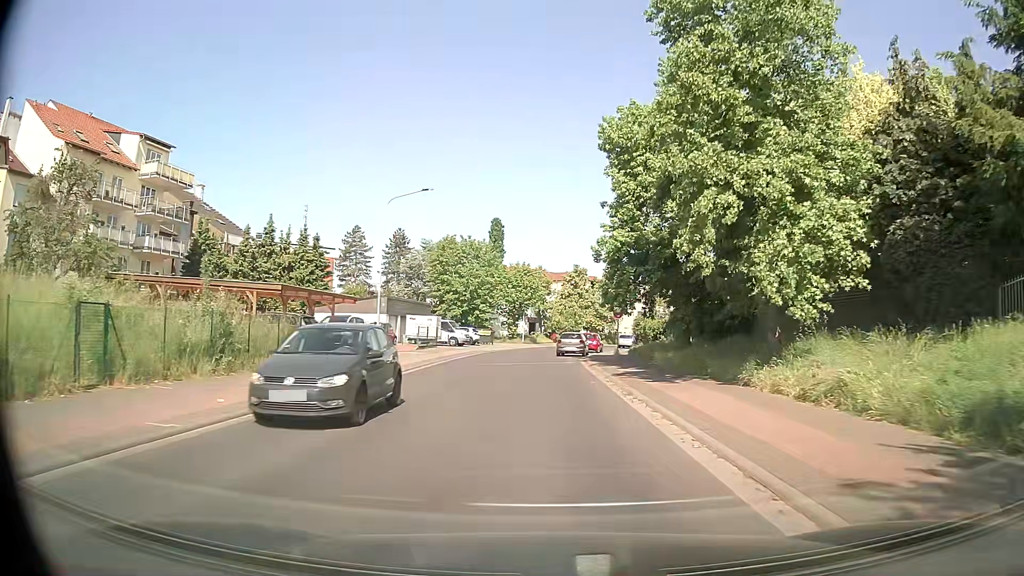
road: tertiary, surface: asphalt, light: Day
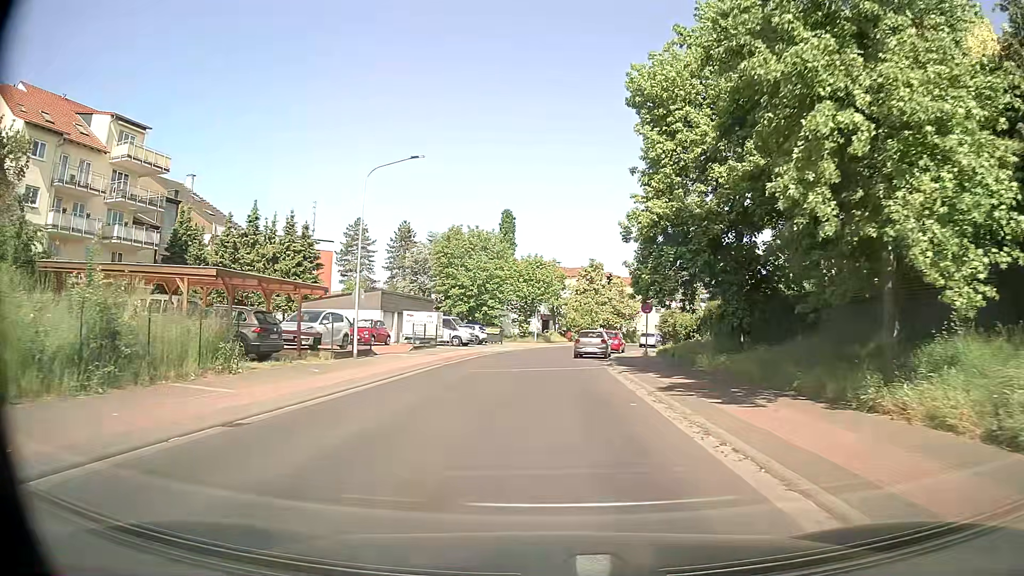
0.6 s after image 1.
(0.0, +6.0) m; -1°
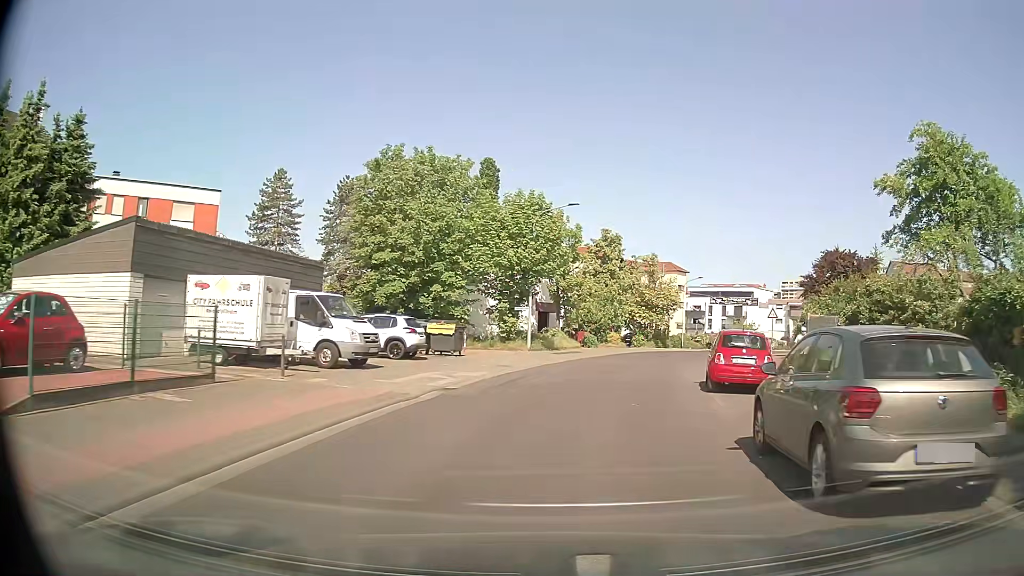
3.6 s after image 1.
(-0.6, +29.4) m; +1°
(+1, +10) (+2, +20) (+5, +30) (+8, +39) (+11, +48) (+16, +57) (+21, +66) (+26, +74) (+32, +82) (+39, +90) m
